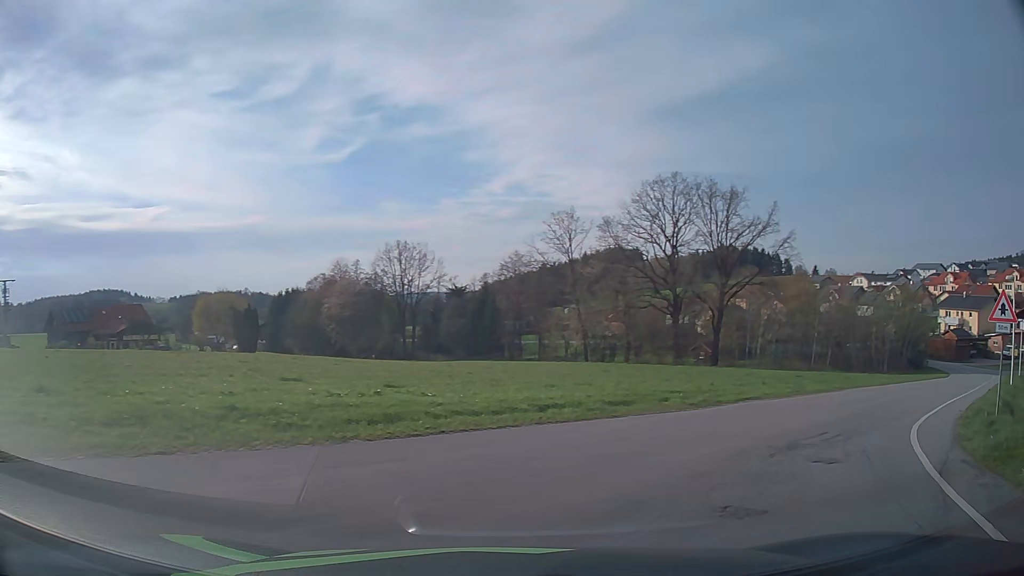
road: secondary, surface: asphalt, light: Day
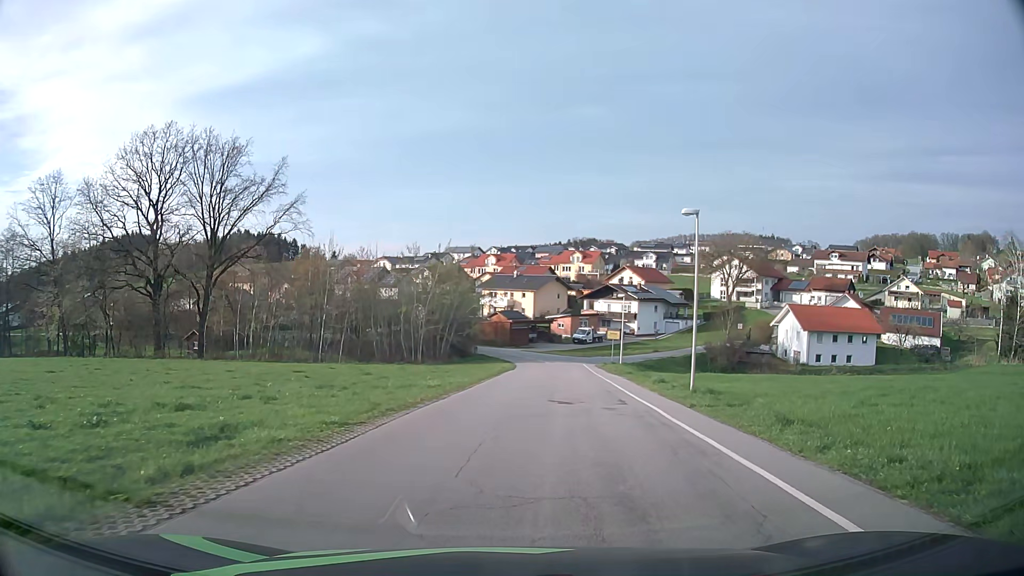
(+7.6, +15.2) m; +43°
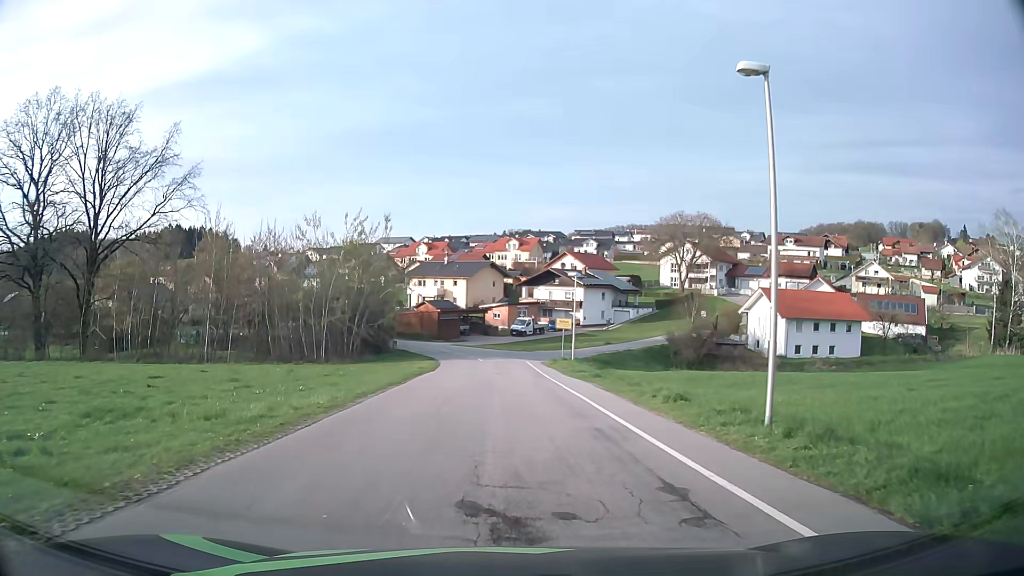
(+0.9, +12.0) m; +6°
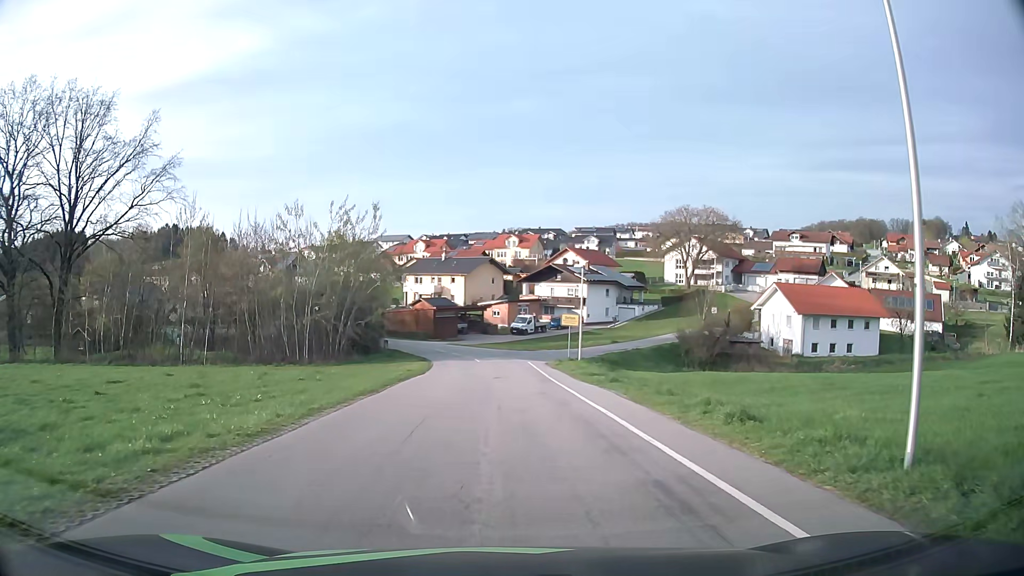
(0.0, +4.3) m; +1°
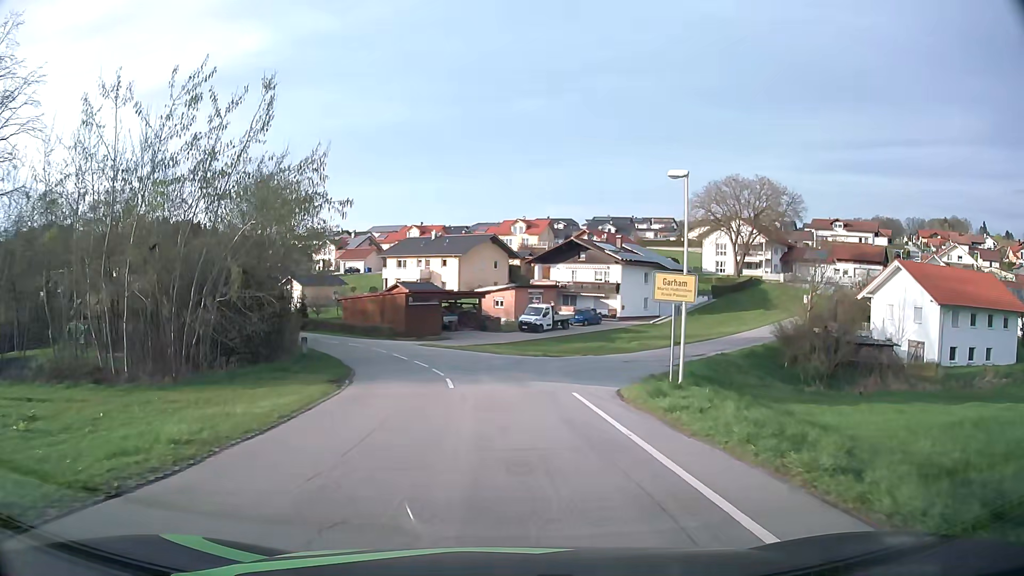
(-0.3, +23.8) m; -1°
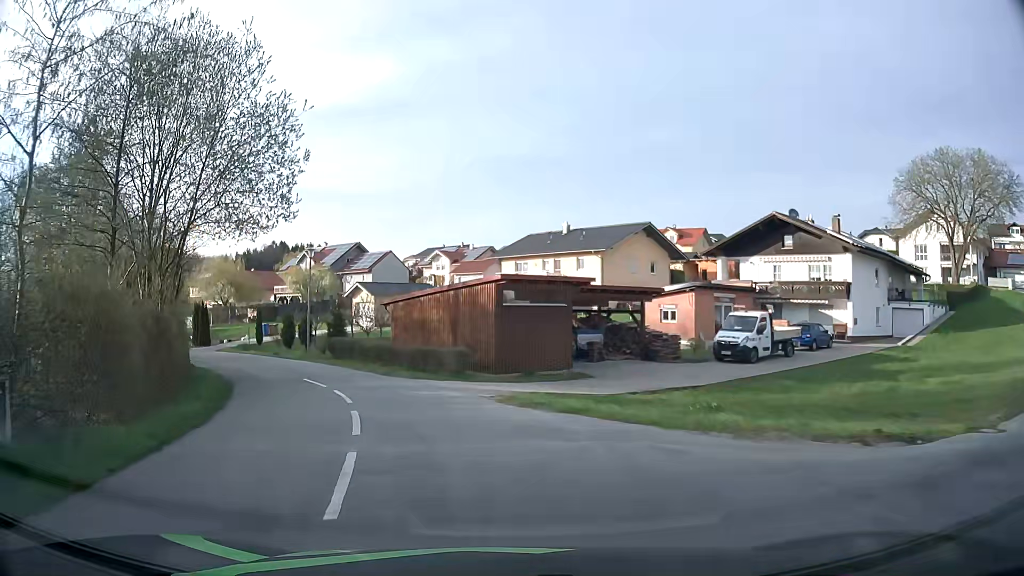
(-1.3, +25.6) m; -11°
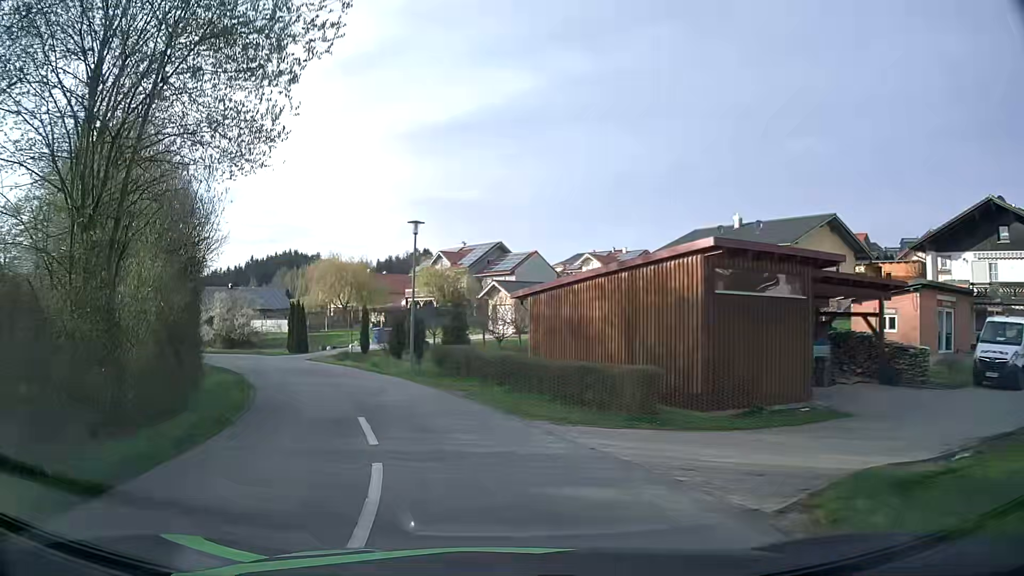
(-1.0, +10.0) m; -13°
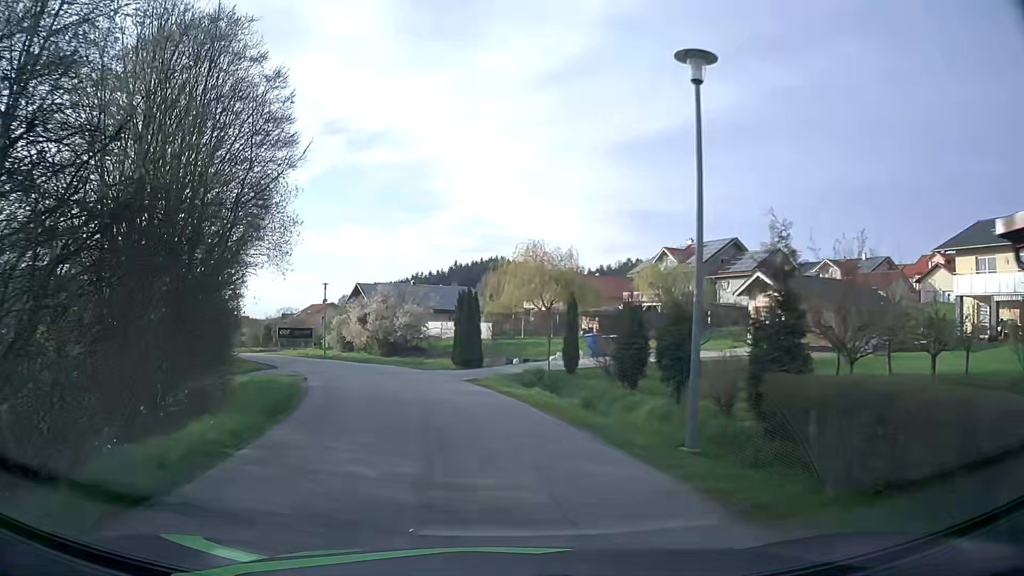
(-2.5, +15.1) m; -18°
(-1, +10) (-3, +20) (-6, +29) (-11, +38) (-16, +46) (-22, +55) (-28, +63) (-33, +71) (-38, +80) (-40, +90) m
